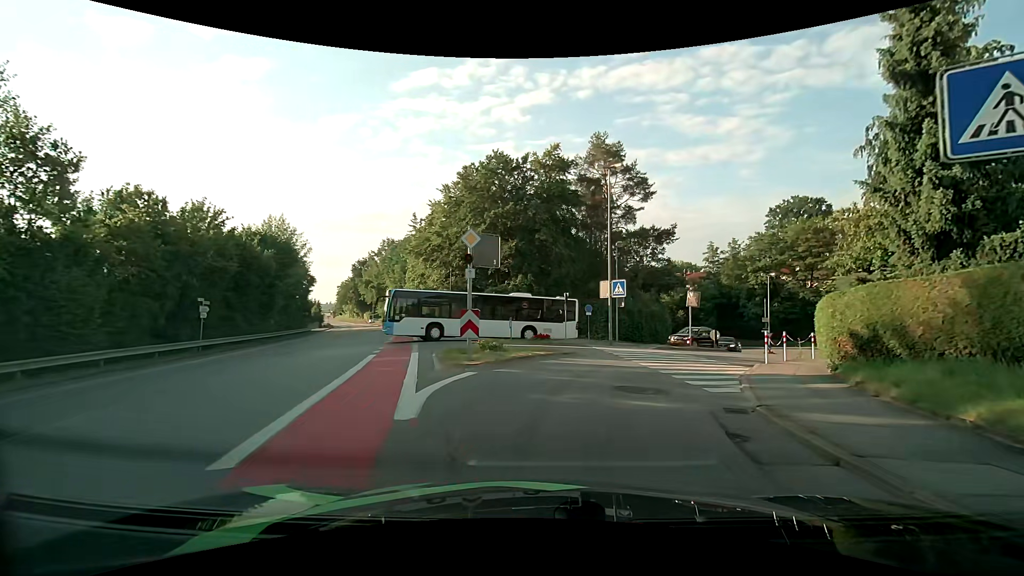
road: unclassified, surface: asphalt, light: Day
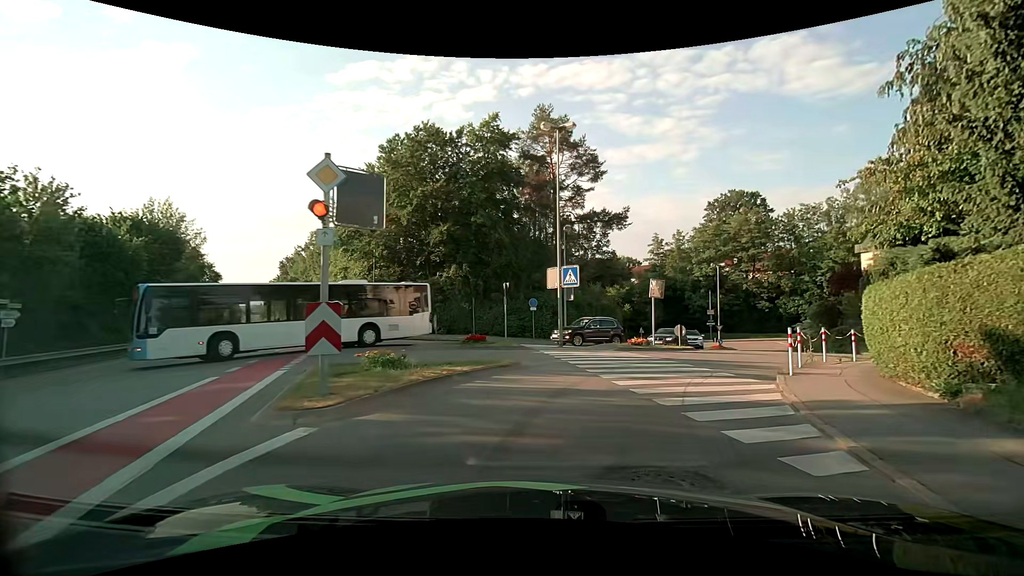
(+0.3, +5.7) m; +6°
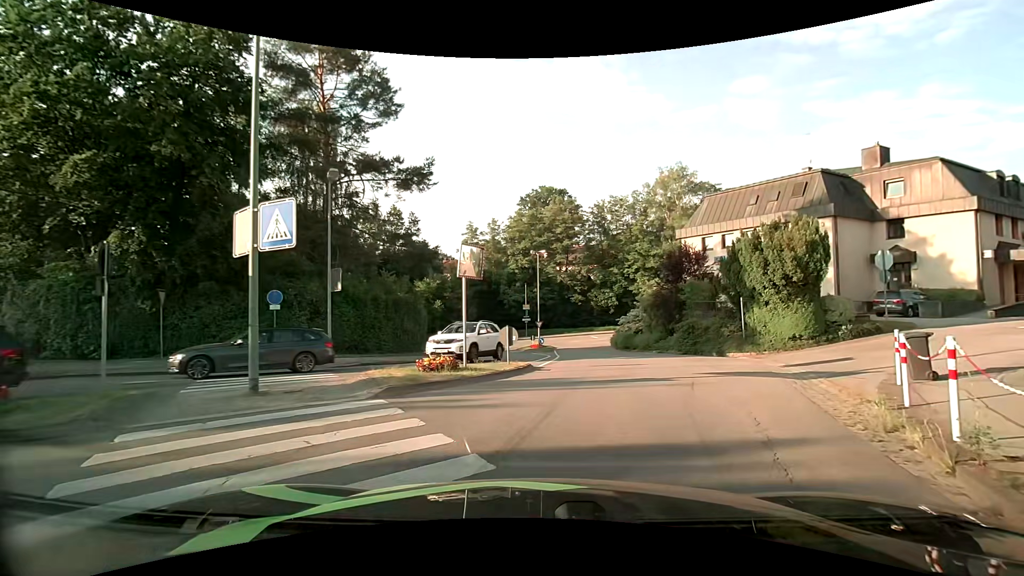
(+2.2, +12.0) m; +22°
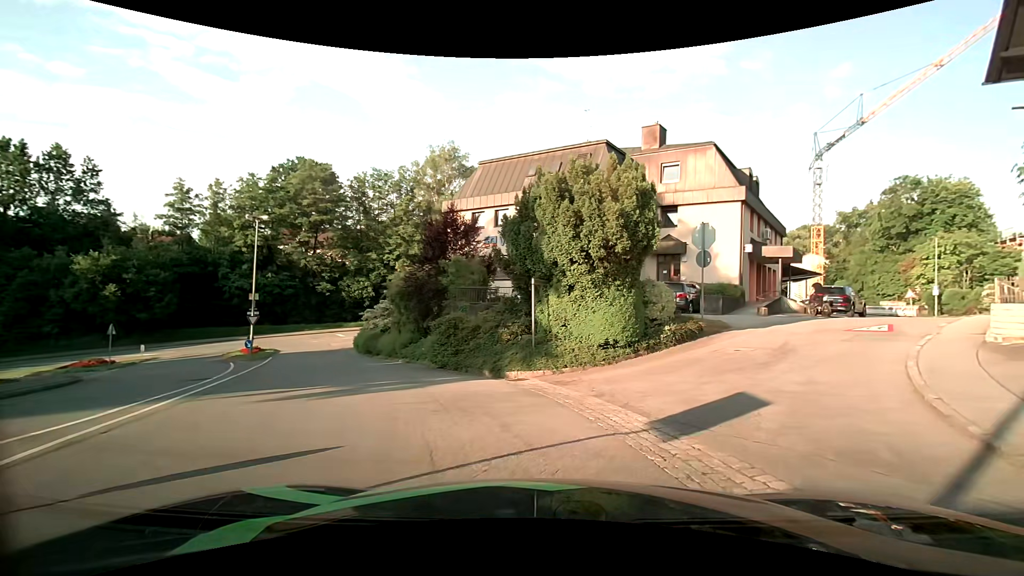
(+2.2, +11.0) m; +24°
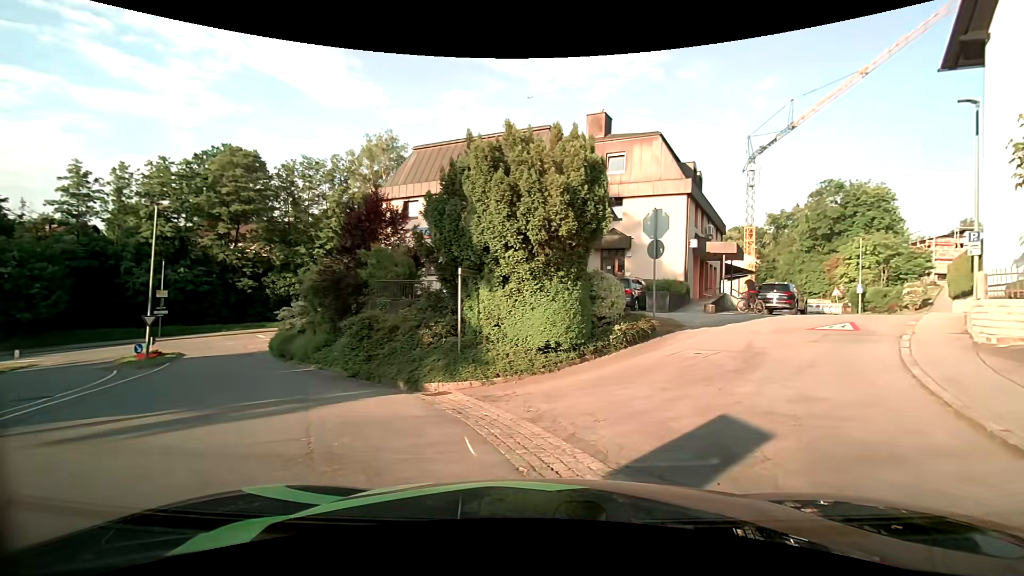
(+0.2, +2.5) m; +8°
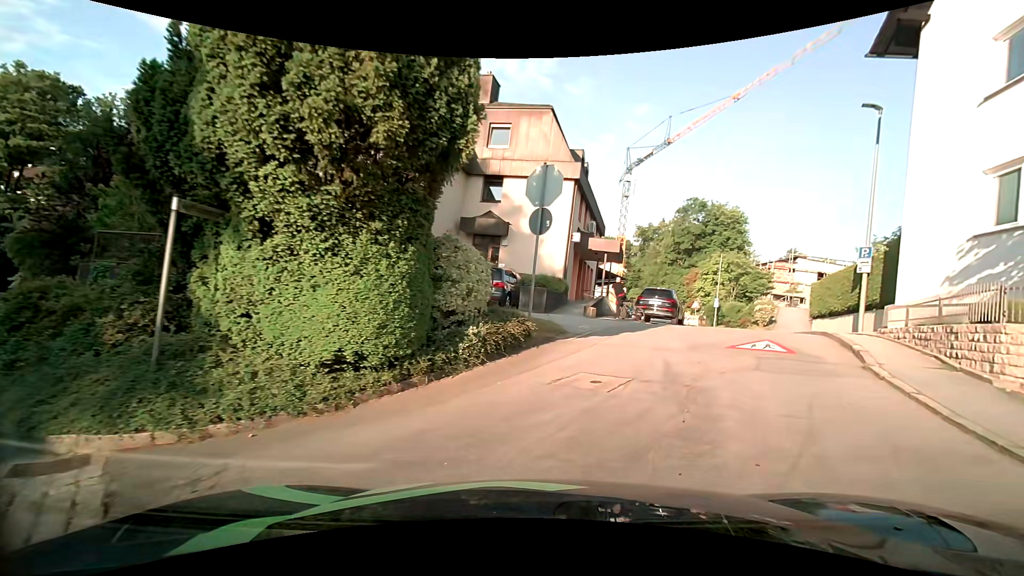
(+0.5, +5.0) m; +12°
